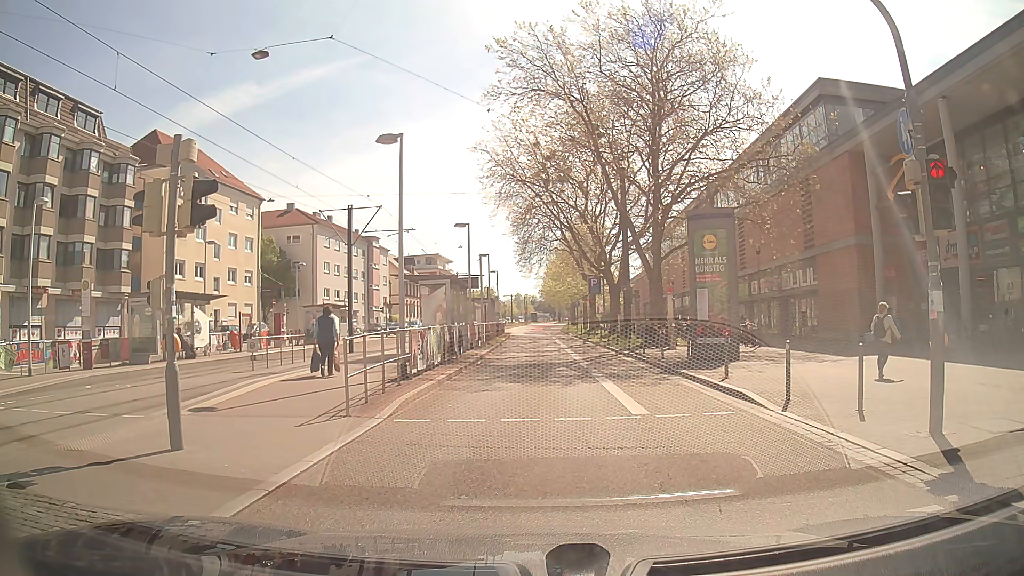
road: secondary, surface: asphalt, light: Day
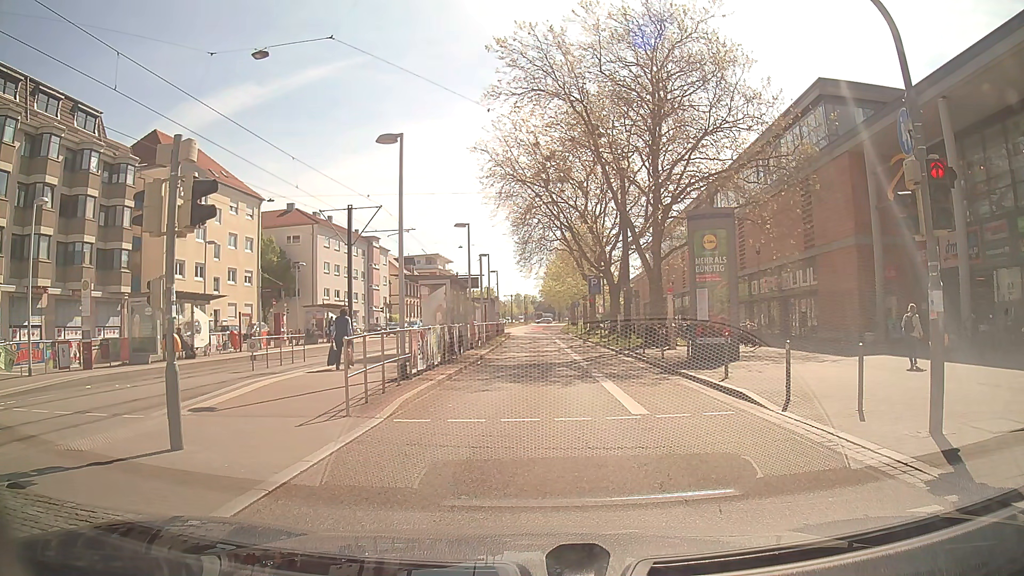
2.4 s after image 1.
(0.0, 0.0) m; 0°
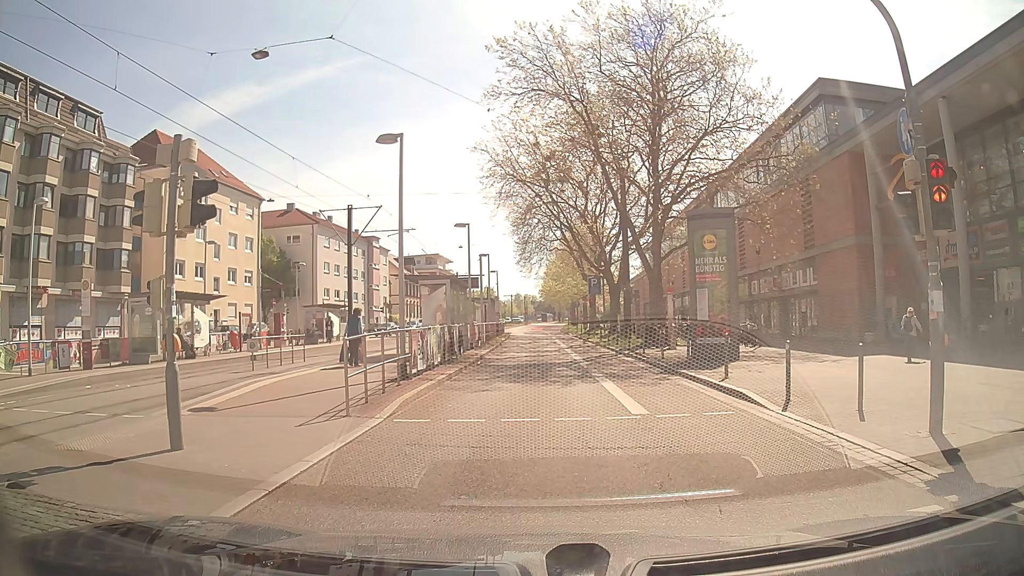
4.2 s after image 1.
(0.0, 0.0) m; 0°
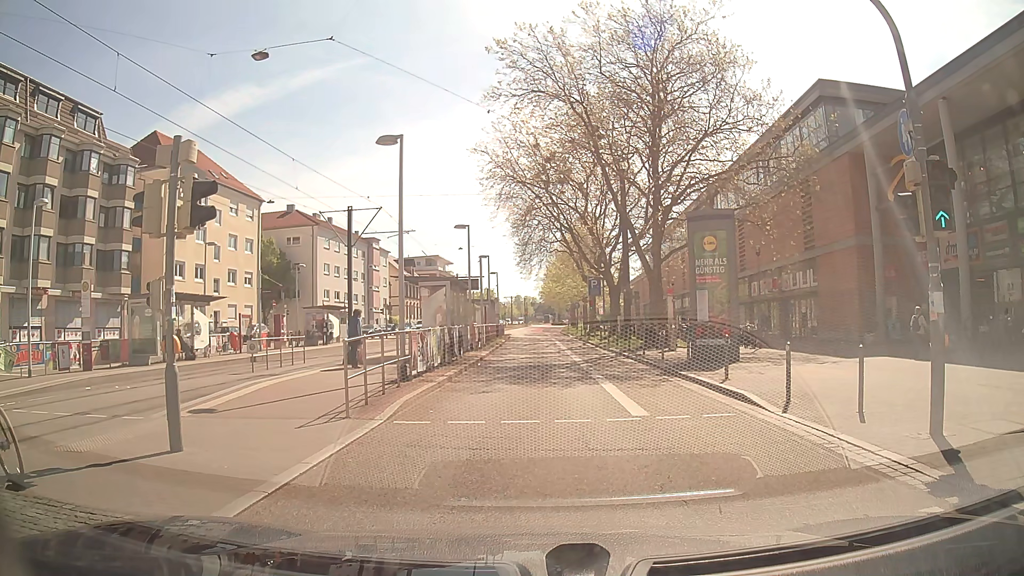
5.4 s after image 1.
(0.0, 0.0) m; 0°
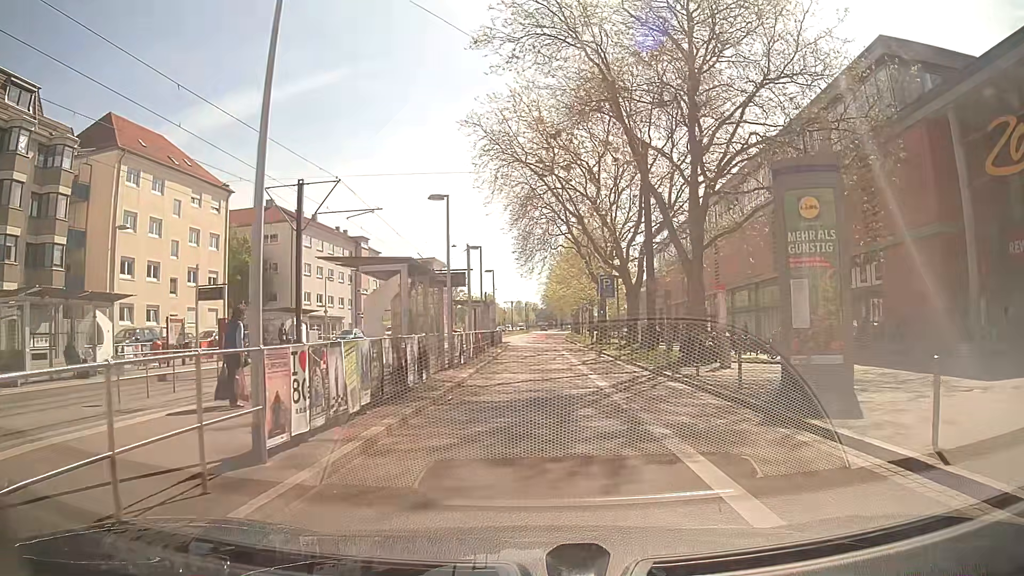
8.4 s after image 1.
(0.0, +8.3) m; +1°
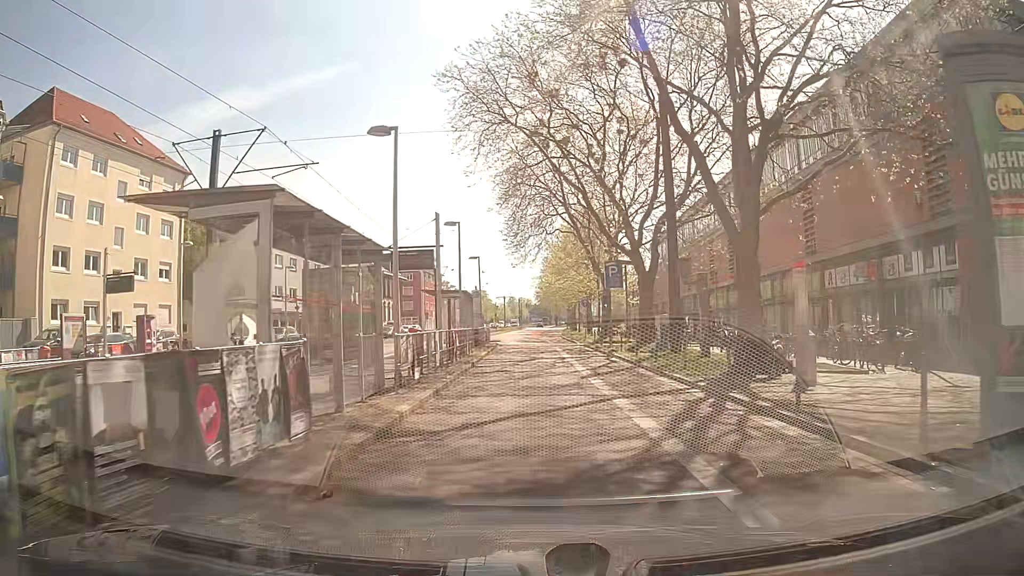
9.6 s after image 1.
(-0.1, +7.1) m; 0°
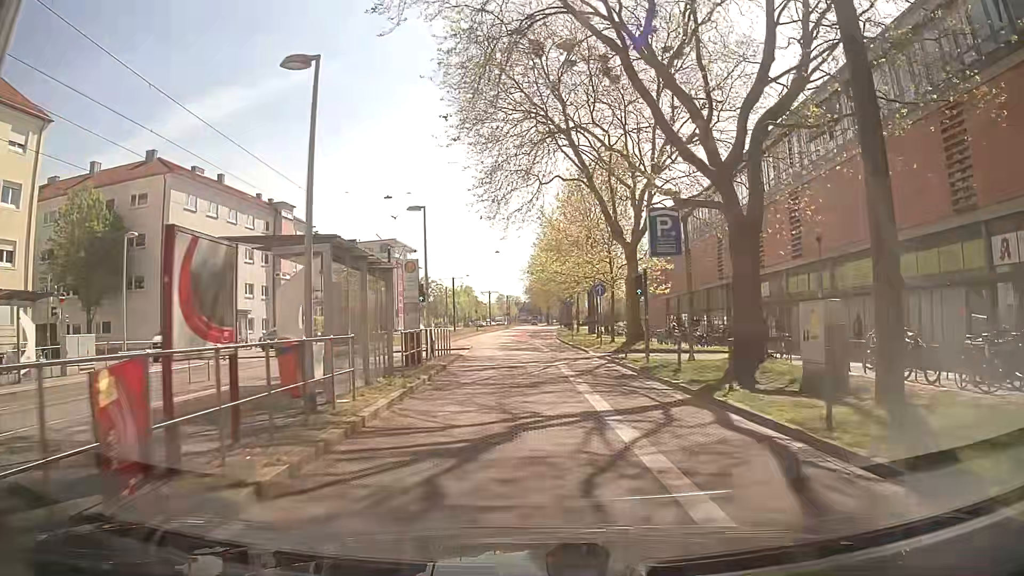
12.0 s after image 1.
(0.0, +17.2) m; +1°
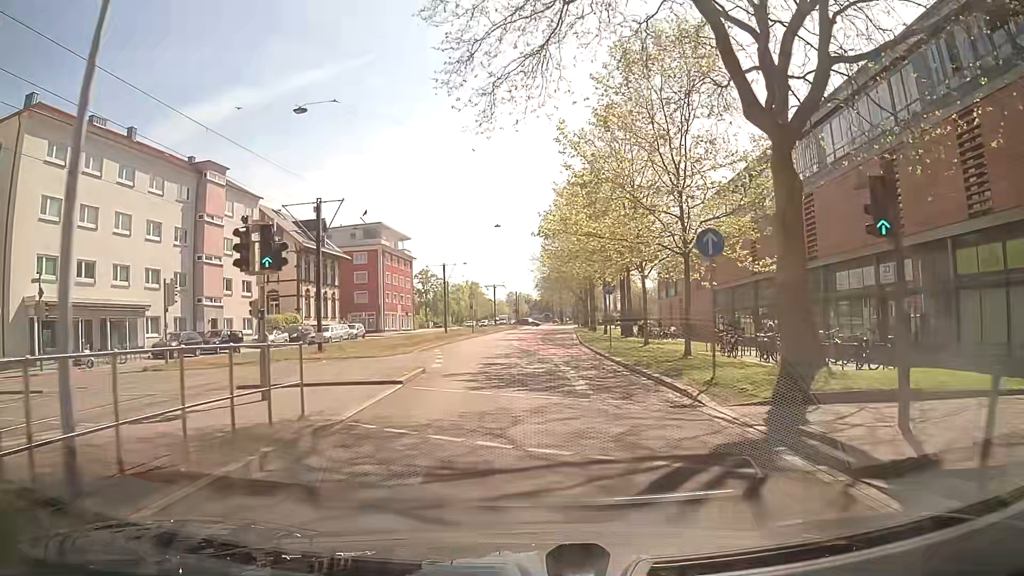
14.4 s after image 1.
(-0.2, +18.6) m; -2°
(0, +10) (-1, +20) (-2, +30) (-2, +40) (-3, +50) (-2, +60) (-2, +70) (-1, +80) (0, +90) (0, +100) m
